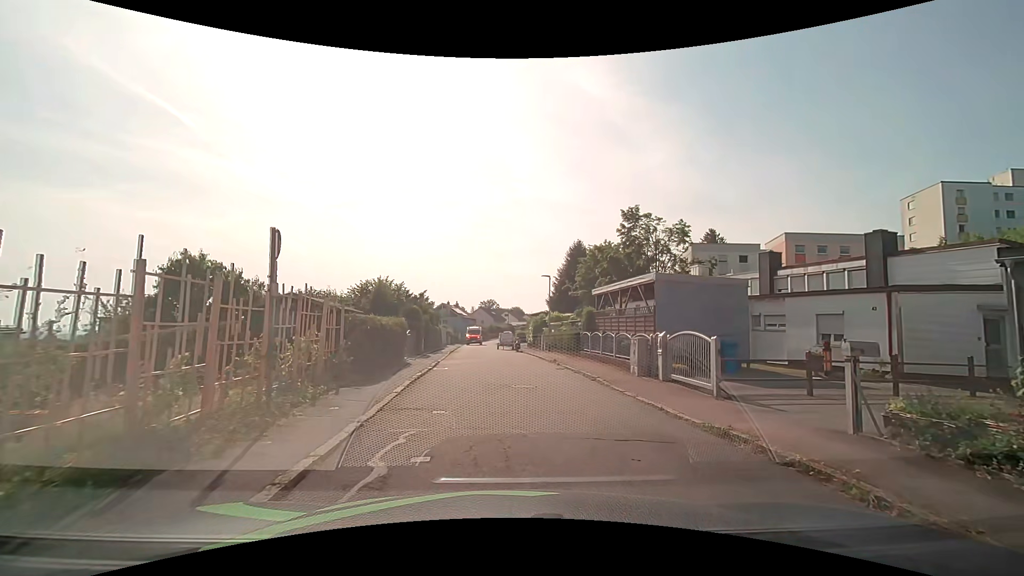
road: residential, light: Day
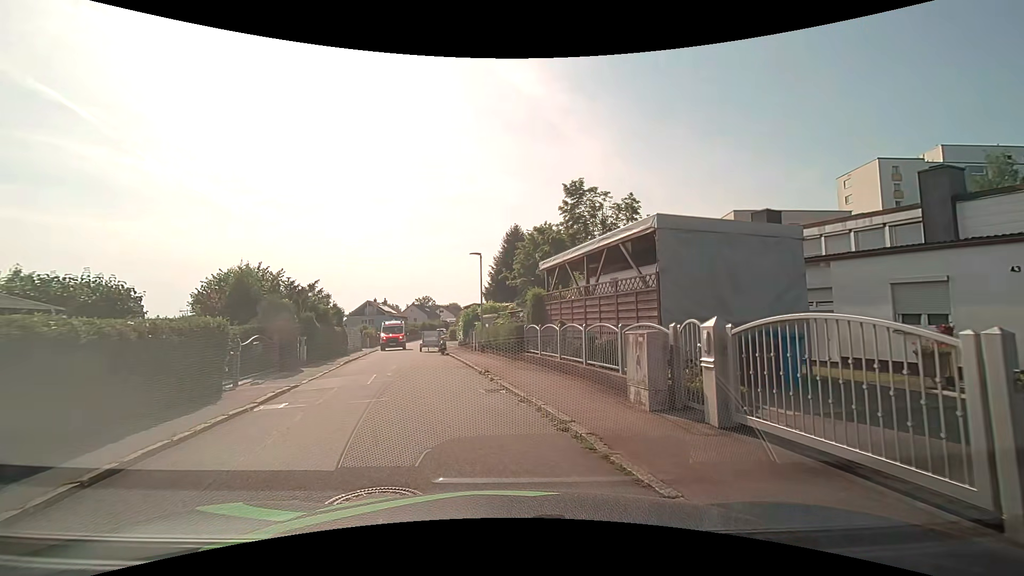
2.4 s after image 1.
(+0.7, +8.1) m; +7°
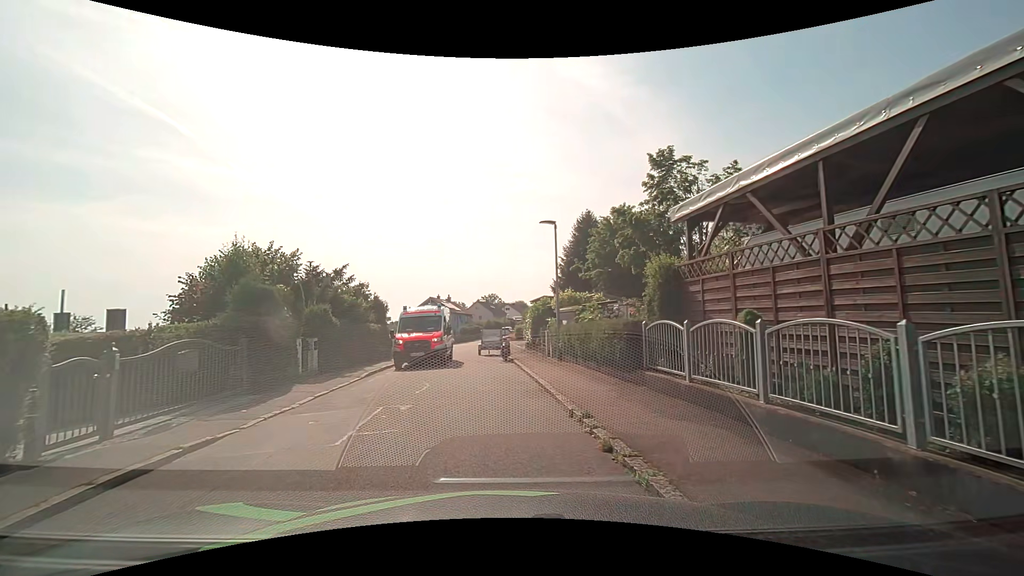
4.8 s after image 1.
(-0.5, +7.2) m; -6°
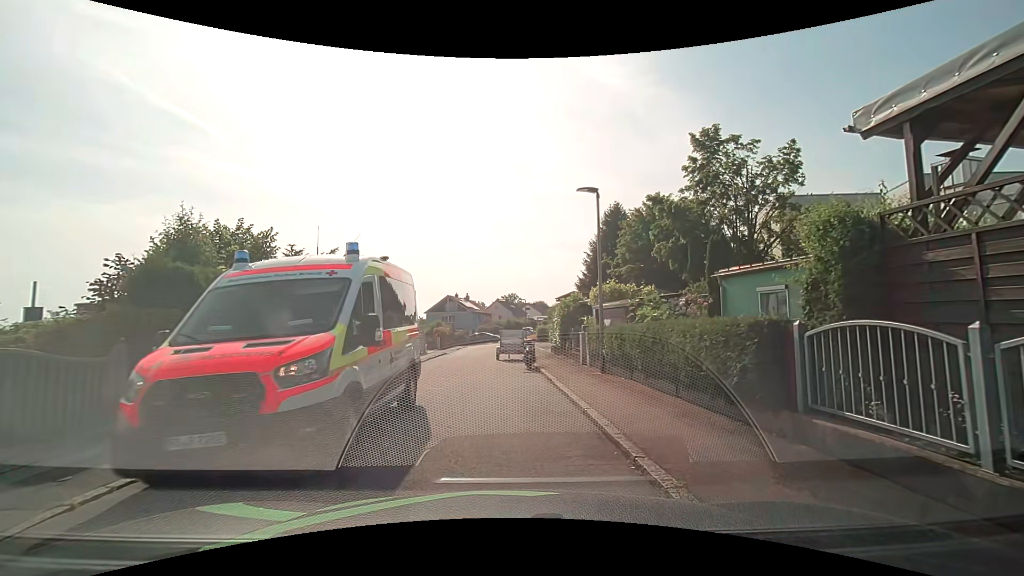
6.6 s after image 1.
(-0.2, +4.3) m; -4°
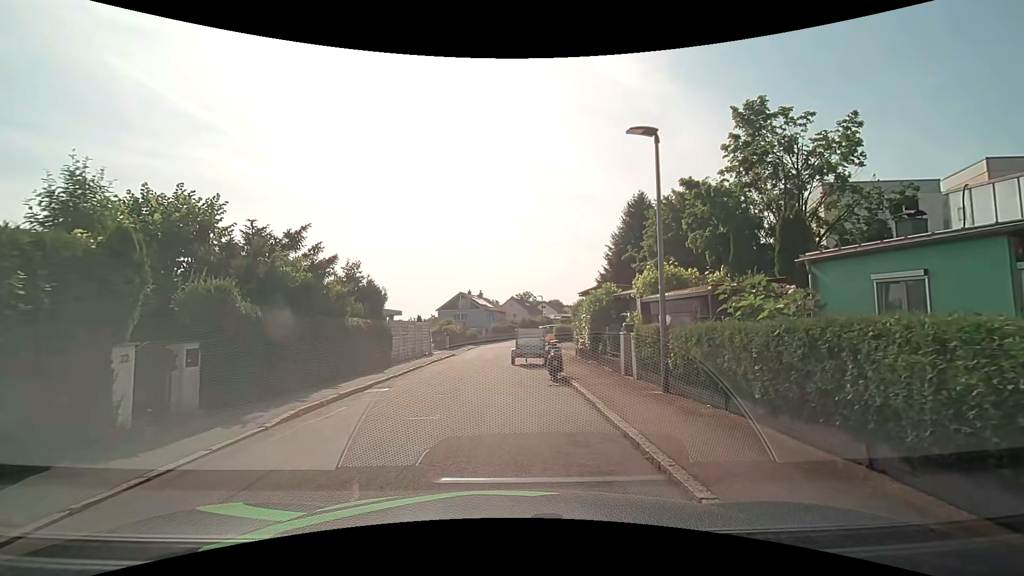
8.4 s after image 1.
(0.0, +4.1) m; -2°
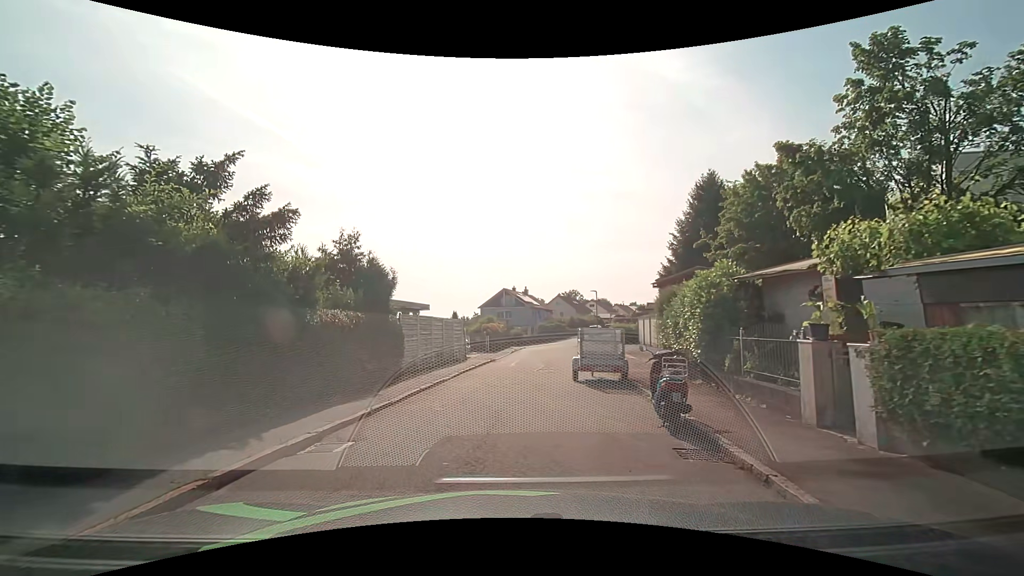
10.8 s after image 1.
(-0.1, +6.4) m; -3°
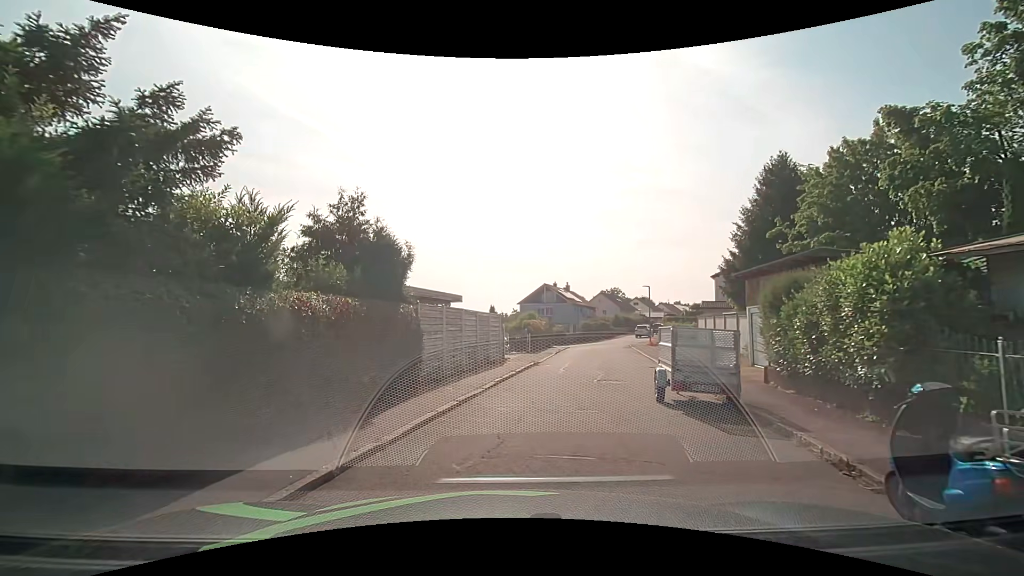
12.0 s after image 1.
(-0.2, +4.0) m; -5°
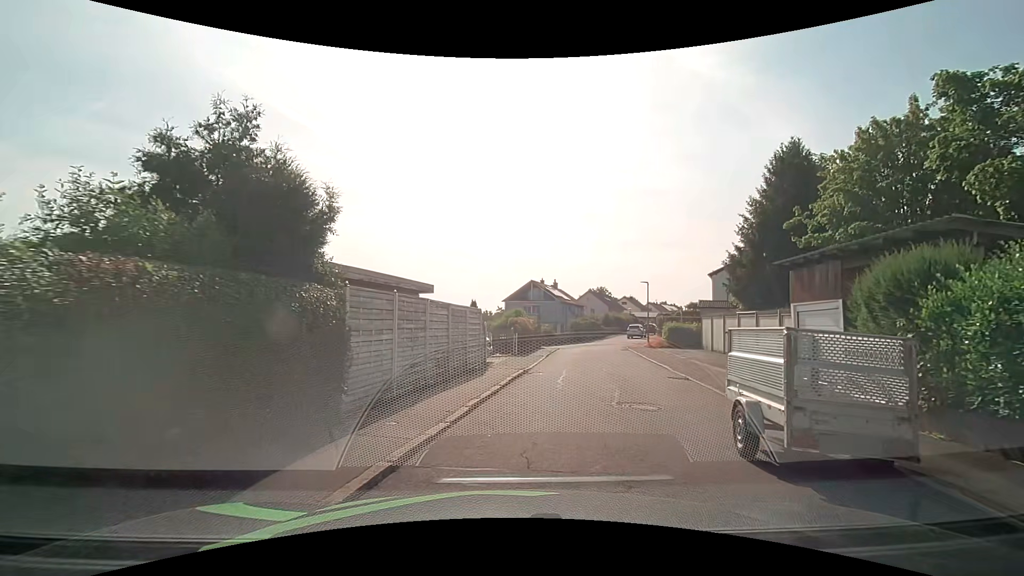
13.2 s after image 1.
(0.0, +4.2) m; +2°
